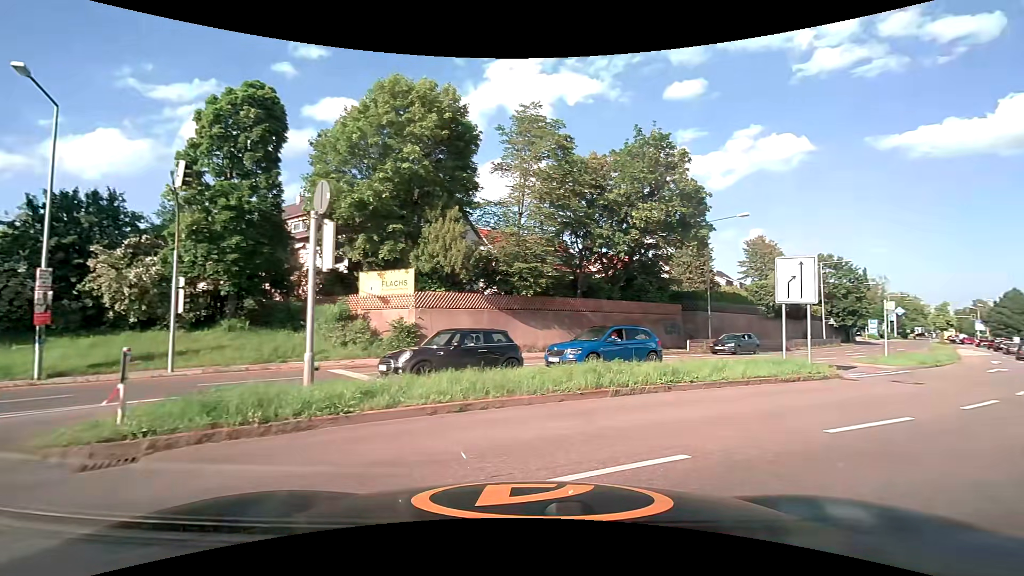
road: residential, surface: asphalt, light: Day
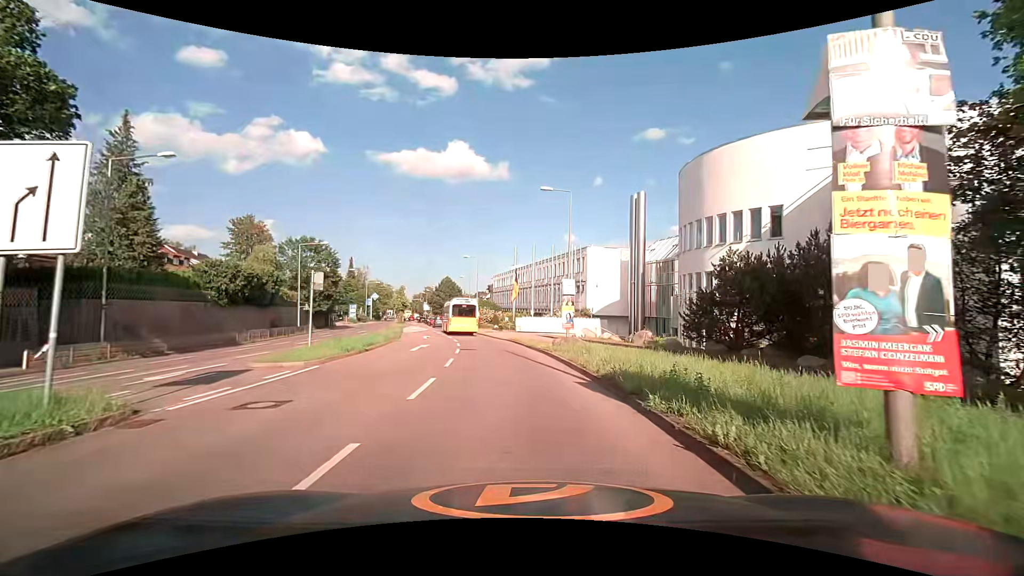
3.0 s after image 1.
(+7.1, +8.7) m; +55°
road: secondary
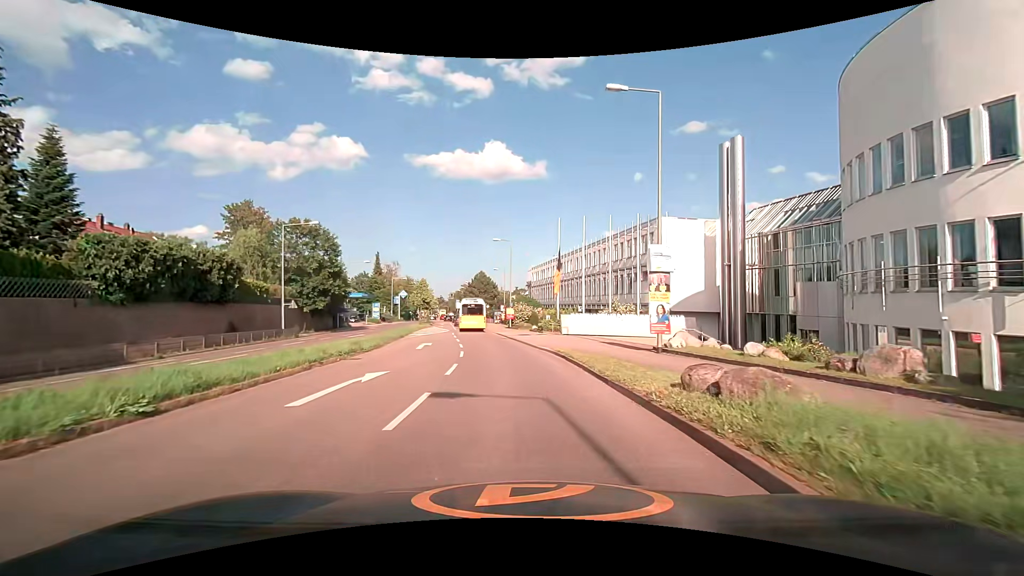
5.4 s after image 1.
(-0.5, +14.8) m; -4°
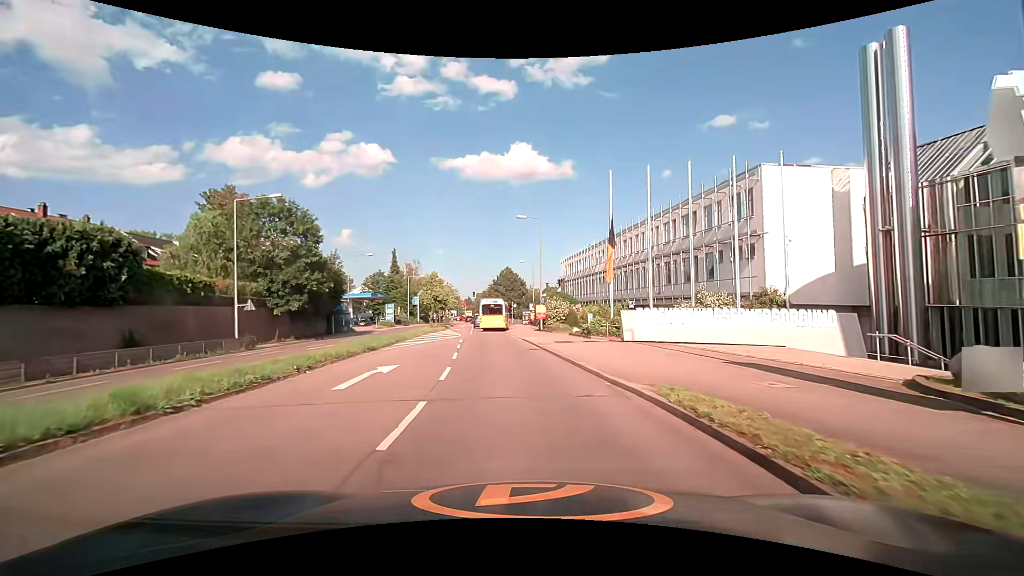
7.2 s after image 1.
(-0.5, +13.1) m; -3°
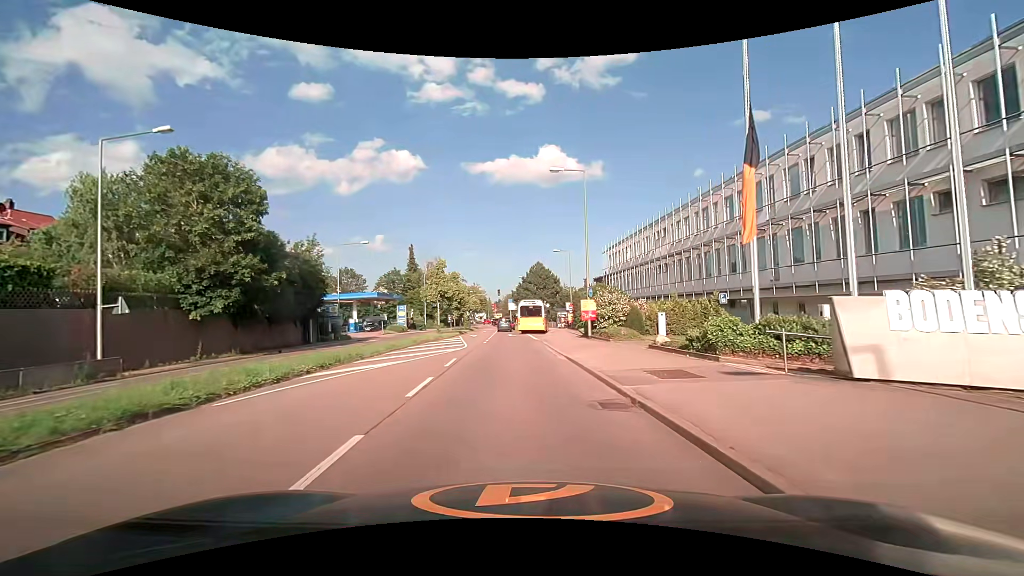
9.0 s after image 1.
(-0.5, +14.6) m; -4°
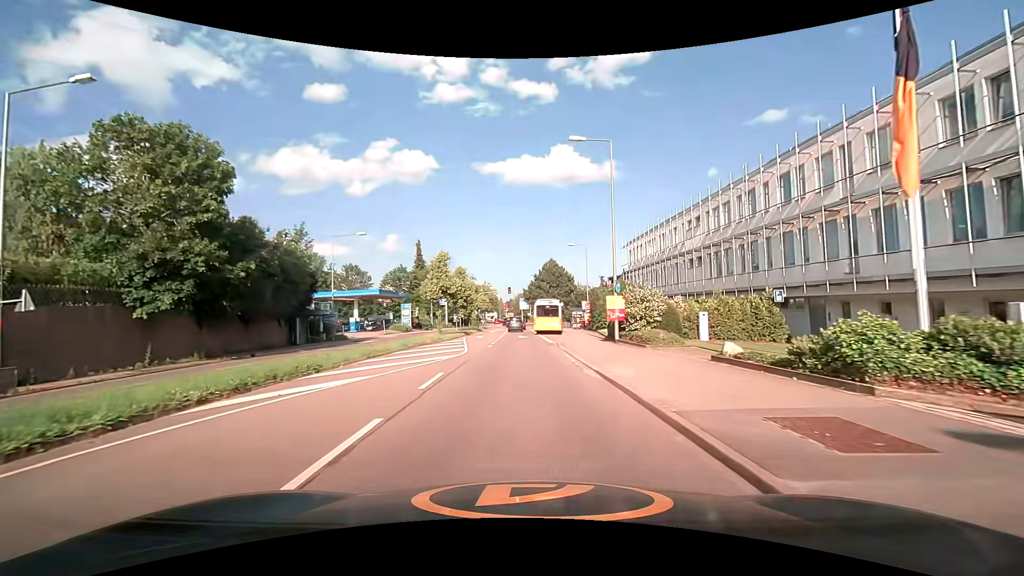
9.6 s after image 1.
(-0.1, +5.1) m; -2°
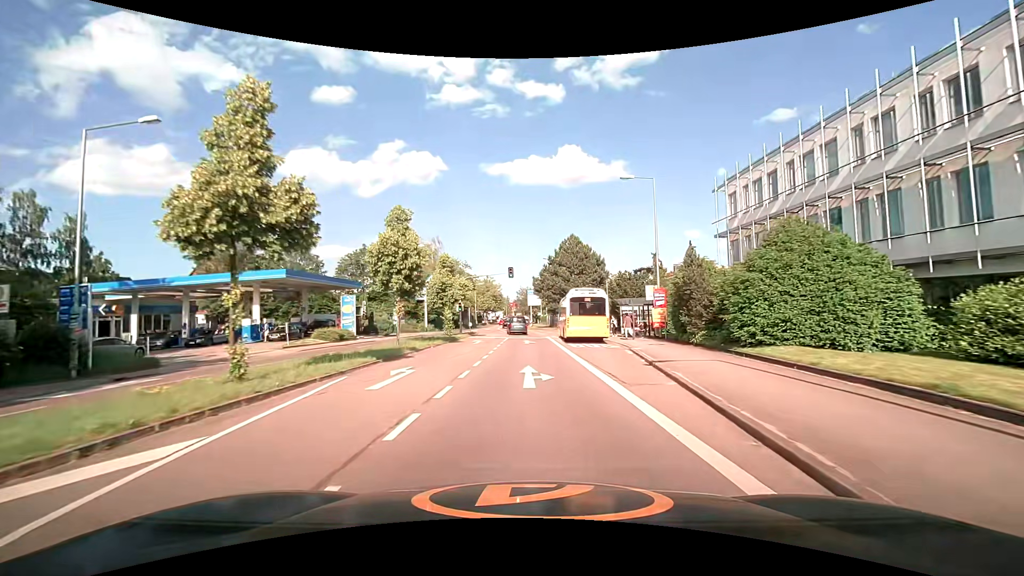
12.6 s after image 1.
(-0.3, +28.7) m; -1°
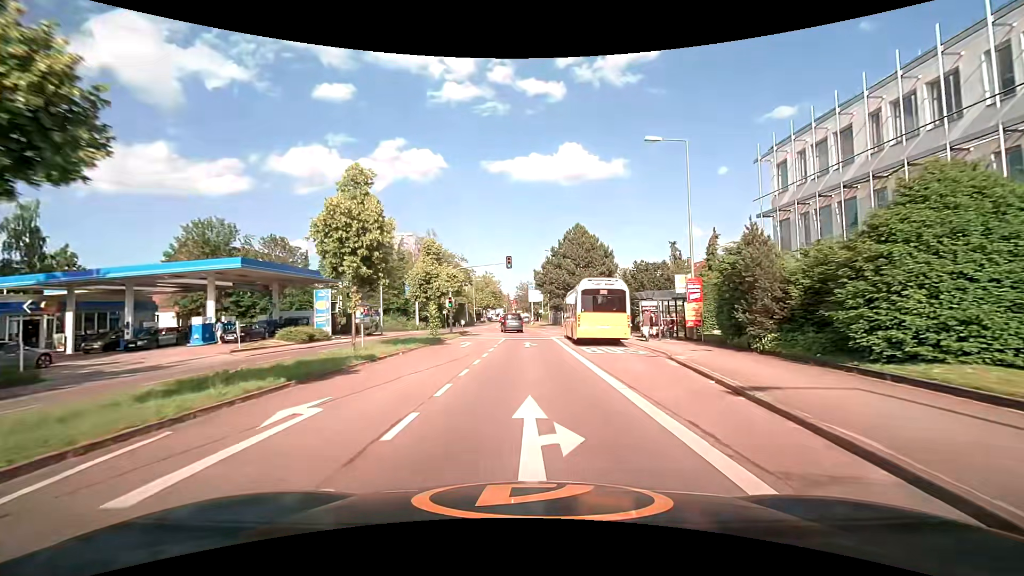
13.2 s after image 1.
(0.0, +6.3) m; 0°
(0, +10) (0, +20) (0, +30) (0, +40) (-1, +50) (-2, +60) (-3, +70) (-3, +80) (-4, +90) (-5, +100) m
